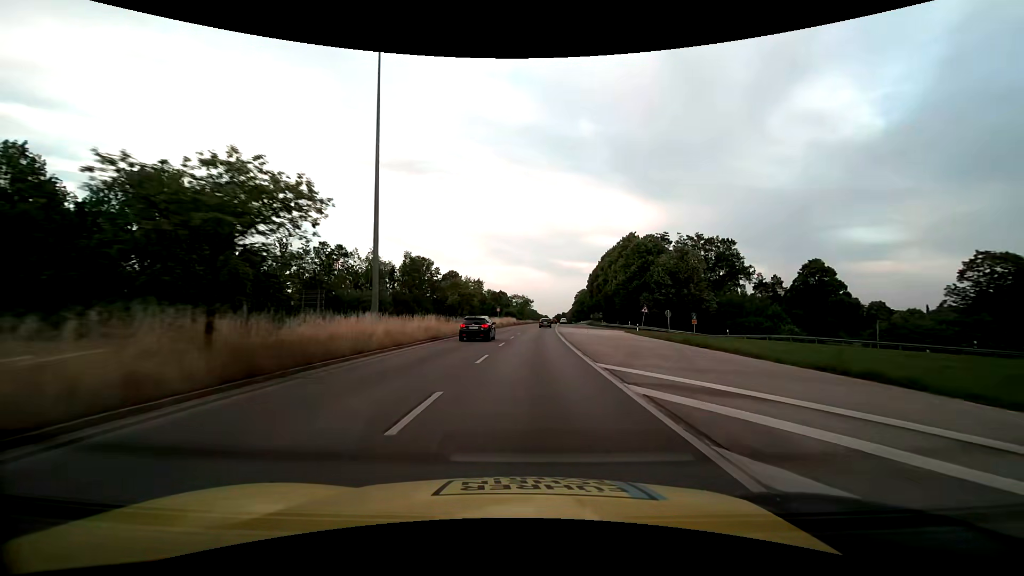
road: trunk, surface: asphalt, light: Day
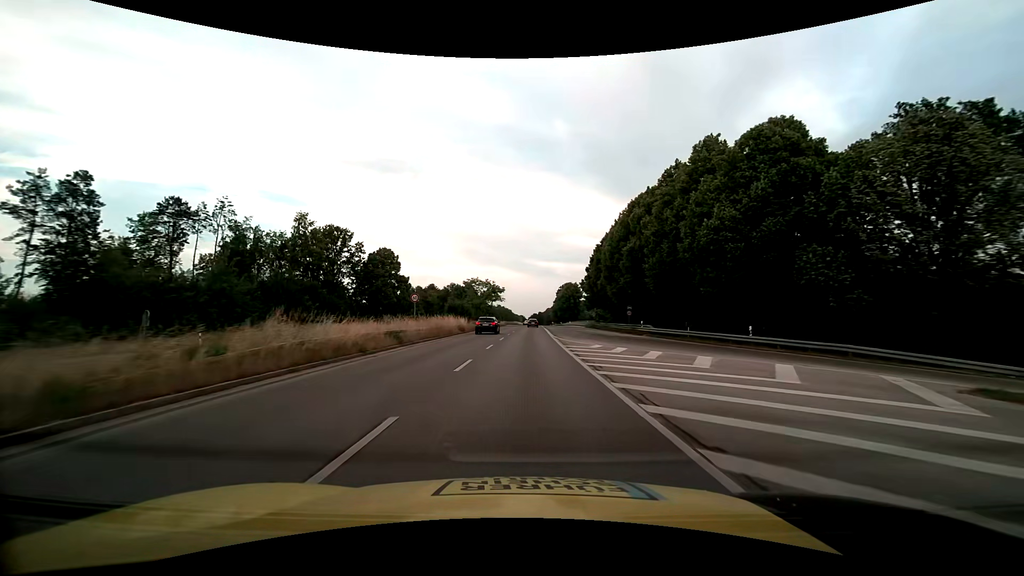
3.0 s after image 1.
(+1.7, +48.6) m; +3°
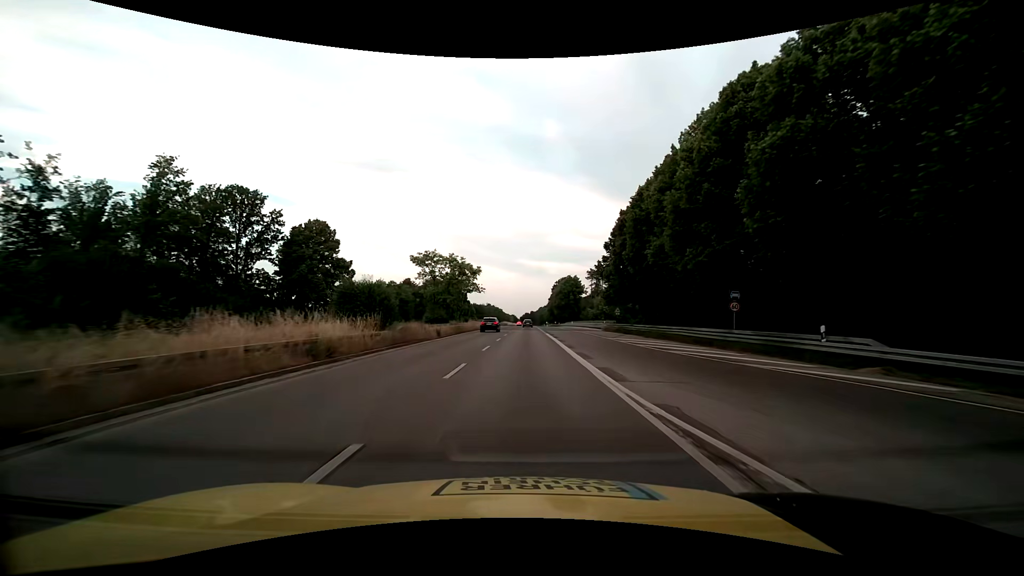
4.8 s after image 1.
(+0.2, +29.2) m; +1°
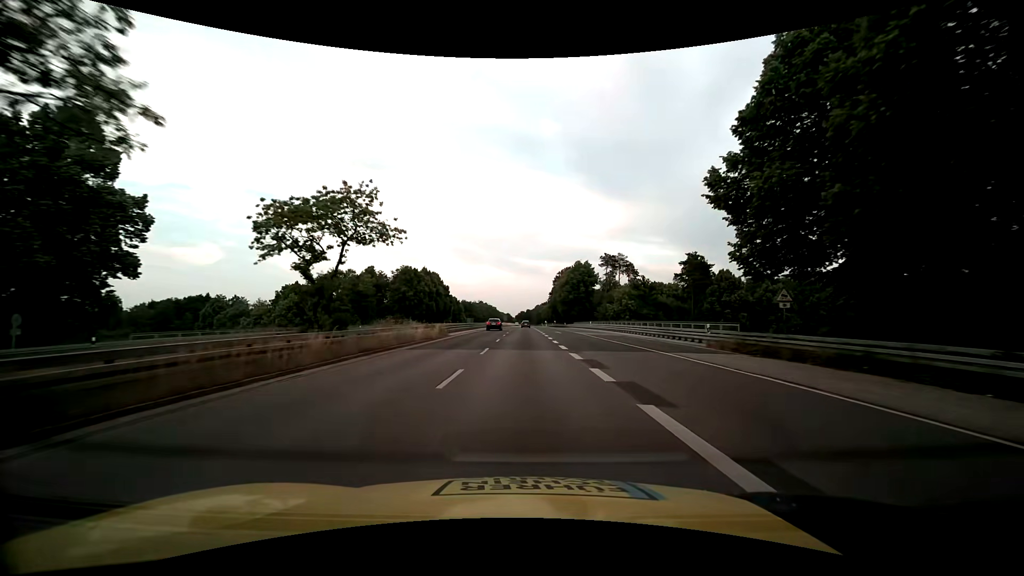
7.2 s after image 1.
(+0.1, +38.9) m; +1°
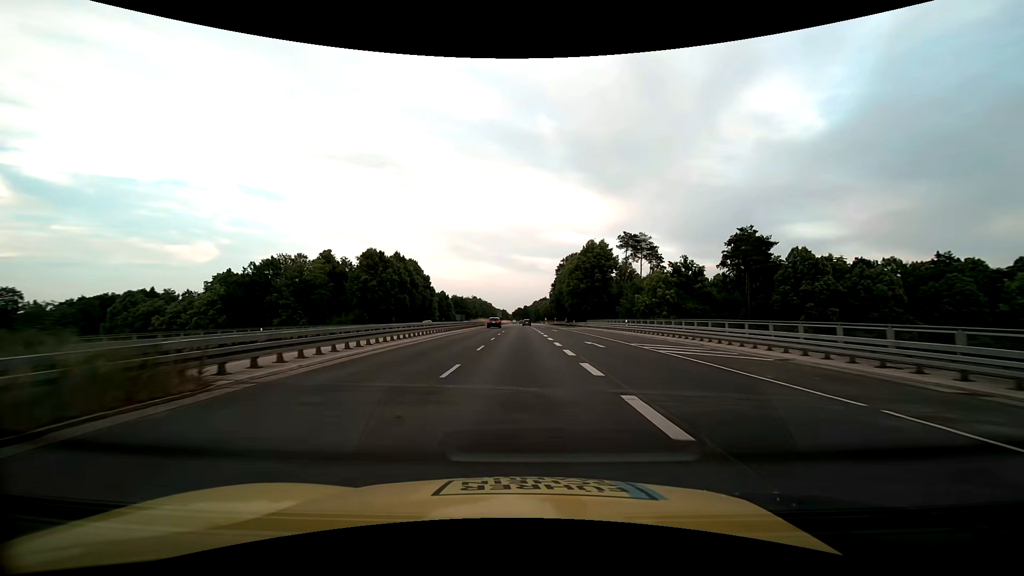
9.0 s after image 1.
(-0.1, +29.3) m; 0°
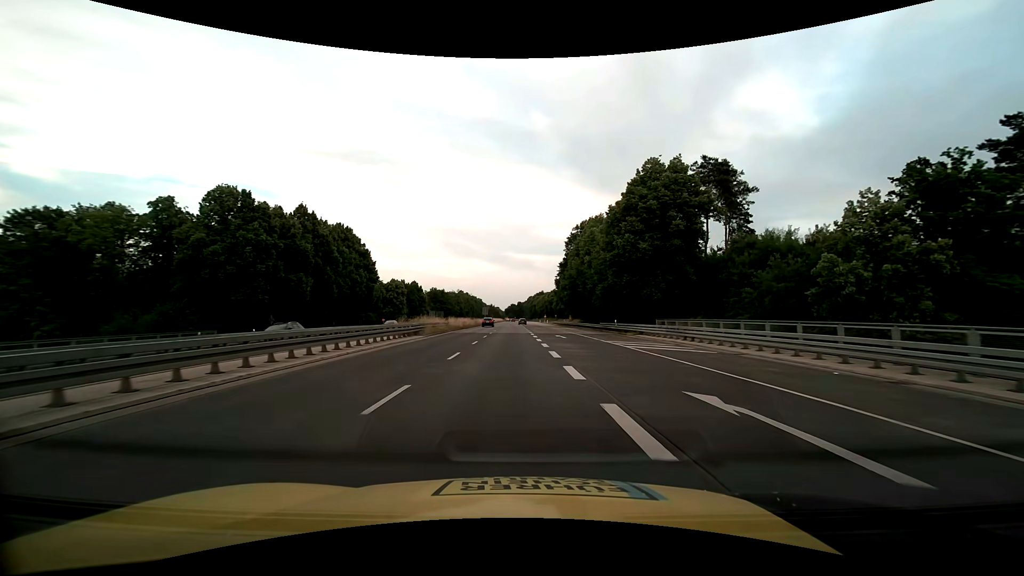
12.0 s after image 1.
(+0.5, +48.9) m; +1°
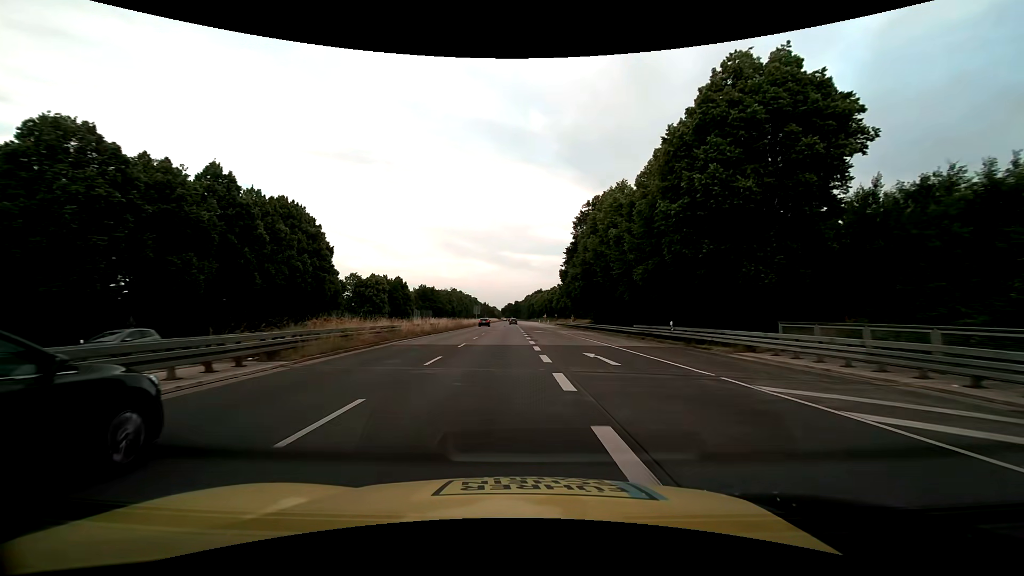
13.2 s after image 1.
(0.0, +19.6) m; 0°
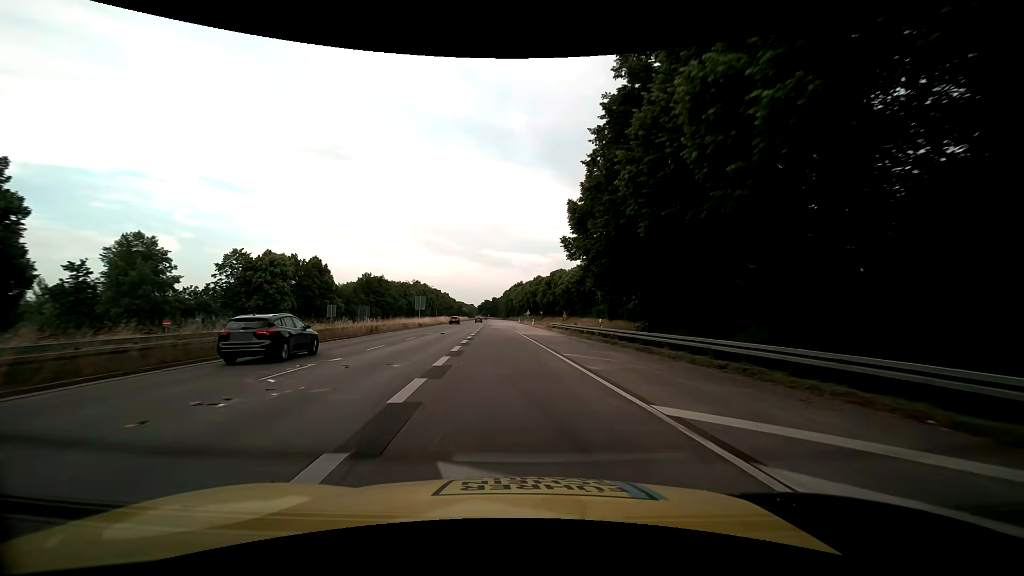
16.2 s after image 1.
(+1.5, +48.9) m; +2°
(0, +10) (0, +20) (-1, +30) (-1, +40) (-3, +50) (-4, +60) (-6, +70) (-7, +80) (-8, +89) (-9, +99) m
